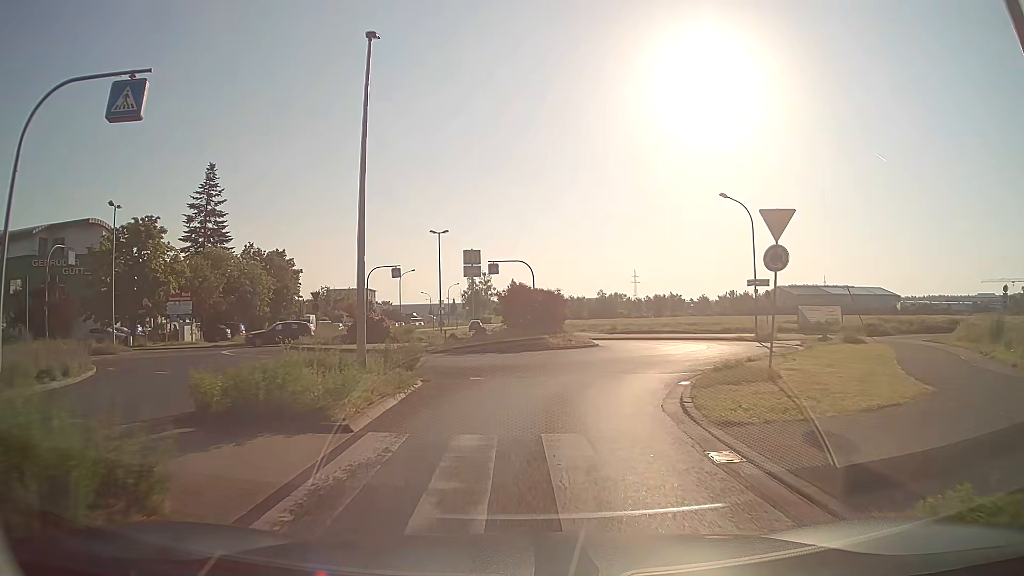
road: tertiary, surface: asphalt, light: Day
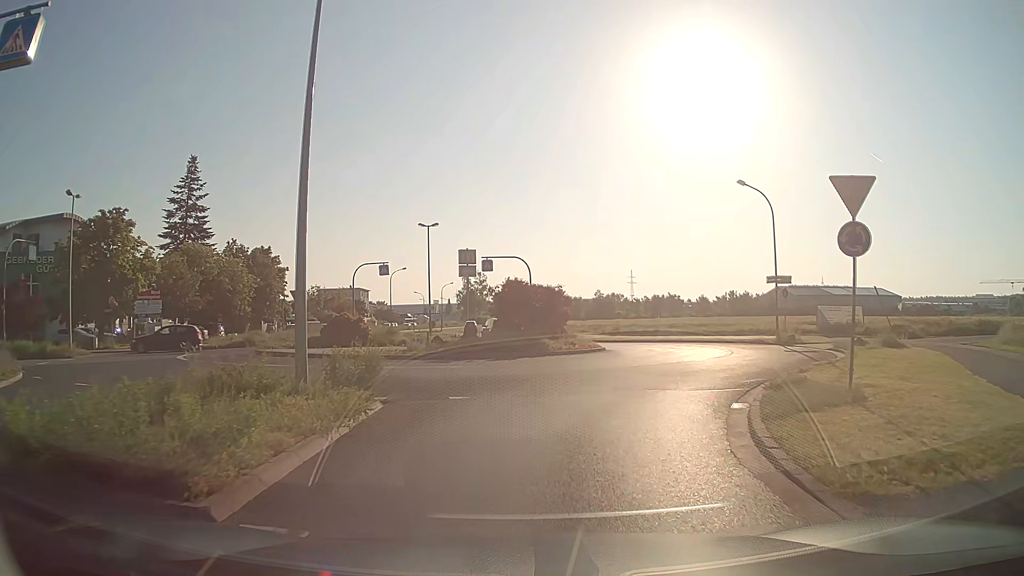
(0.0, +3.6) m; 0°
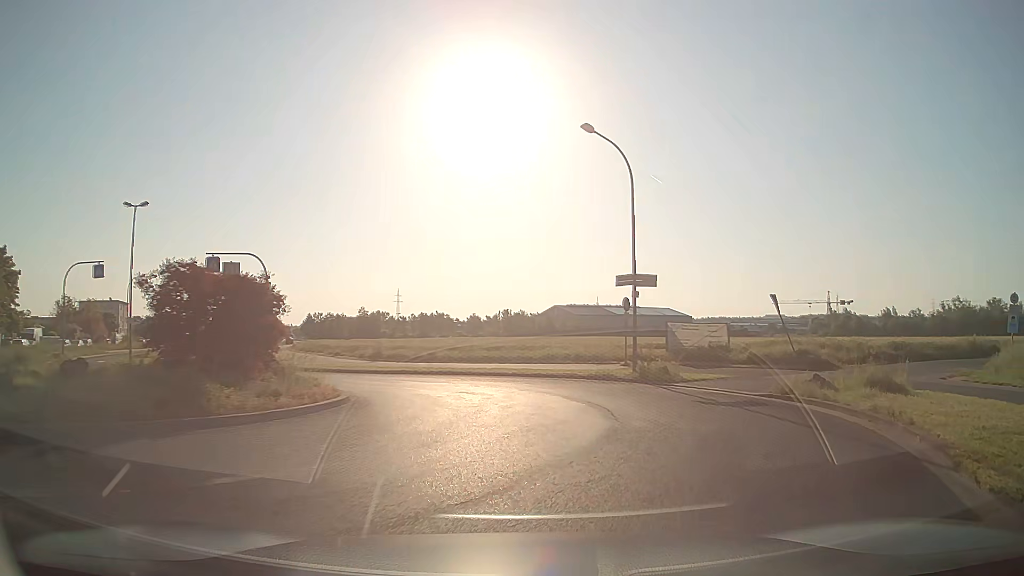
(+1.5, +12.8) m; +20°
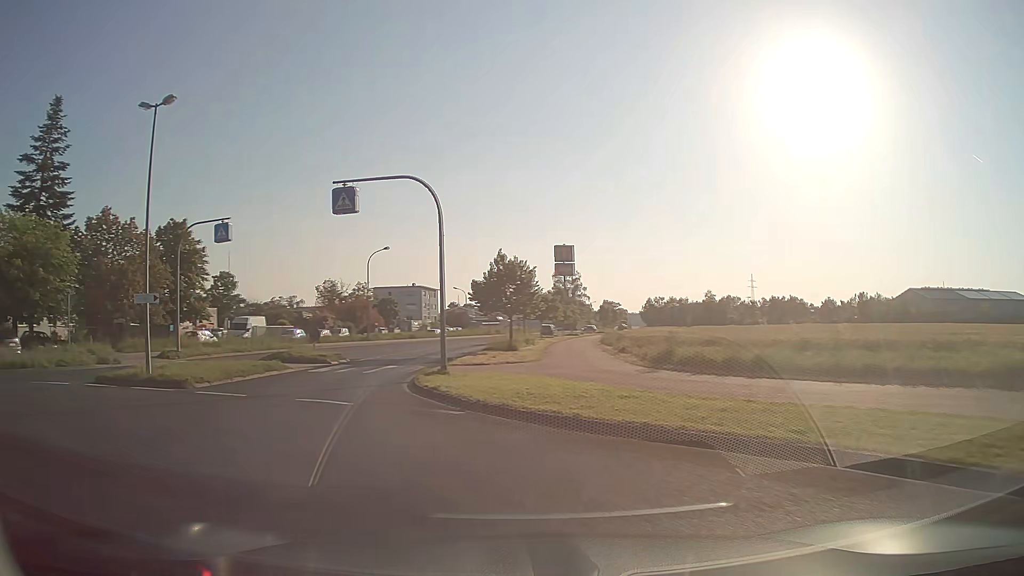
(-0.7, +19.1) m; -29°
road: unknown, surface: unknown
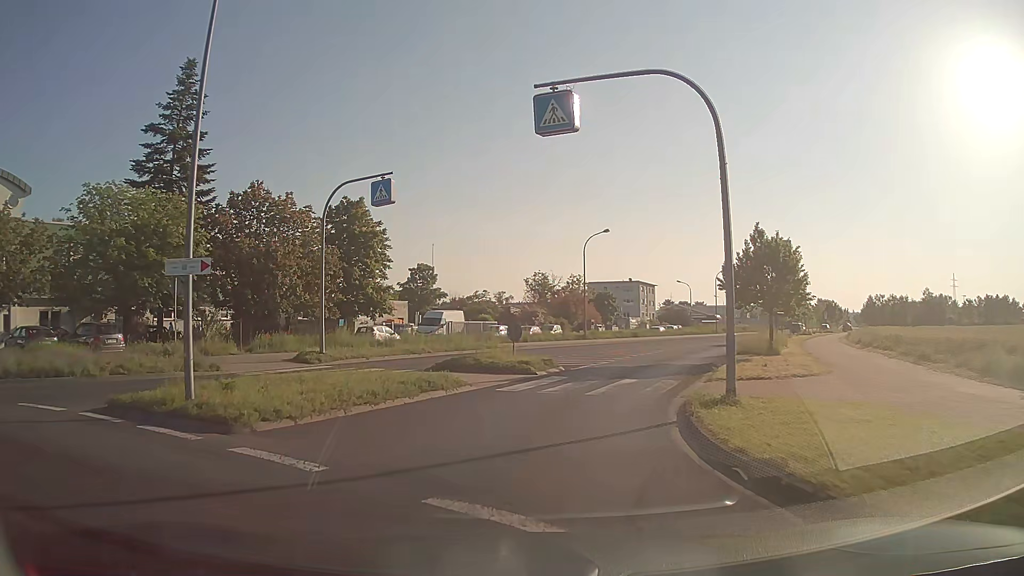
(-1.8, +8.7) m; -19°
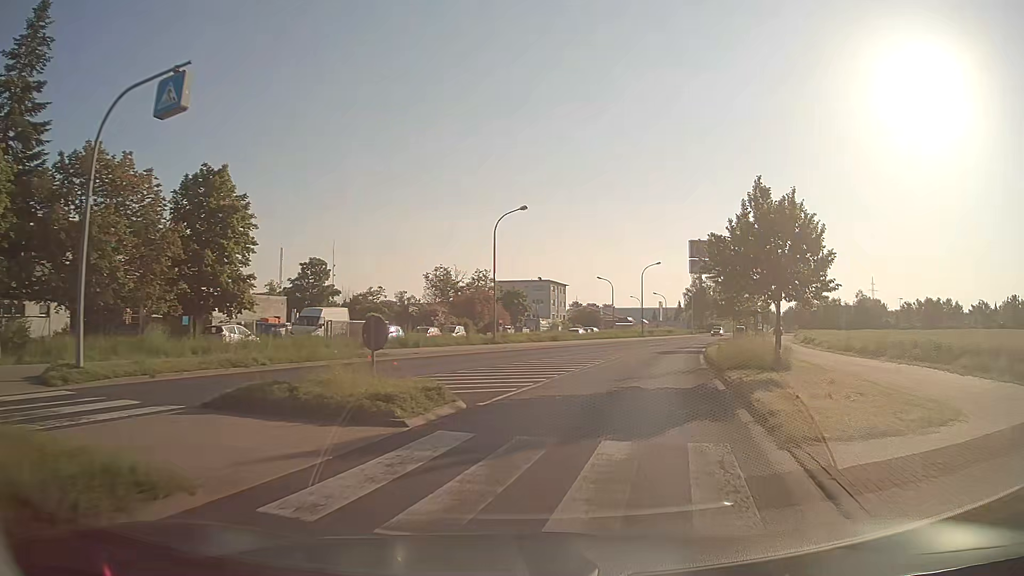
(+0.4, +10.2) m; +8°
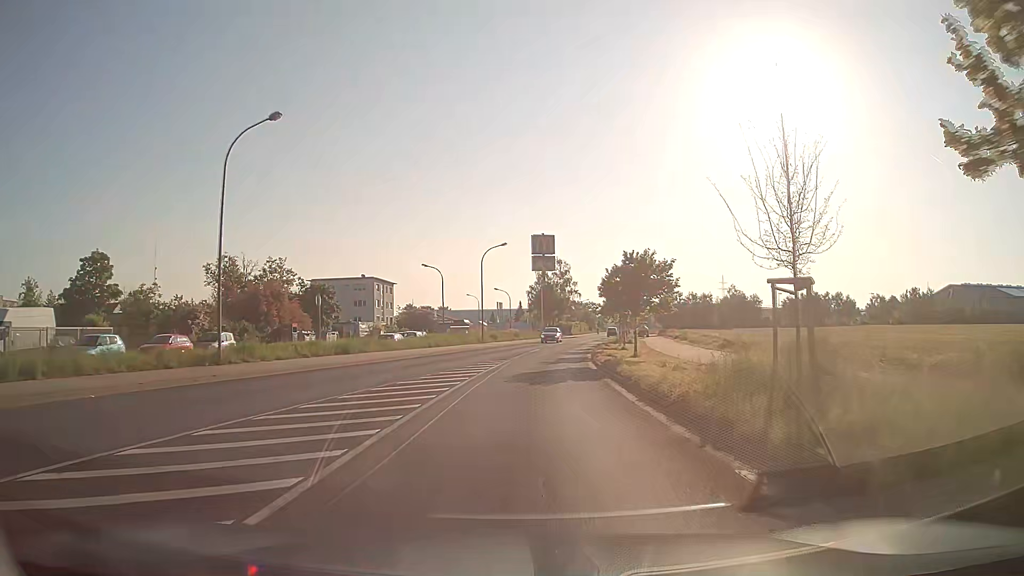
(+2.7, +18.3) m; +14°
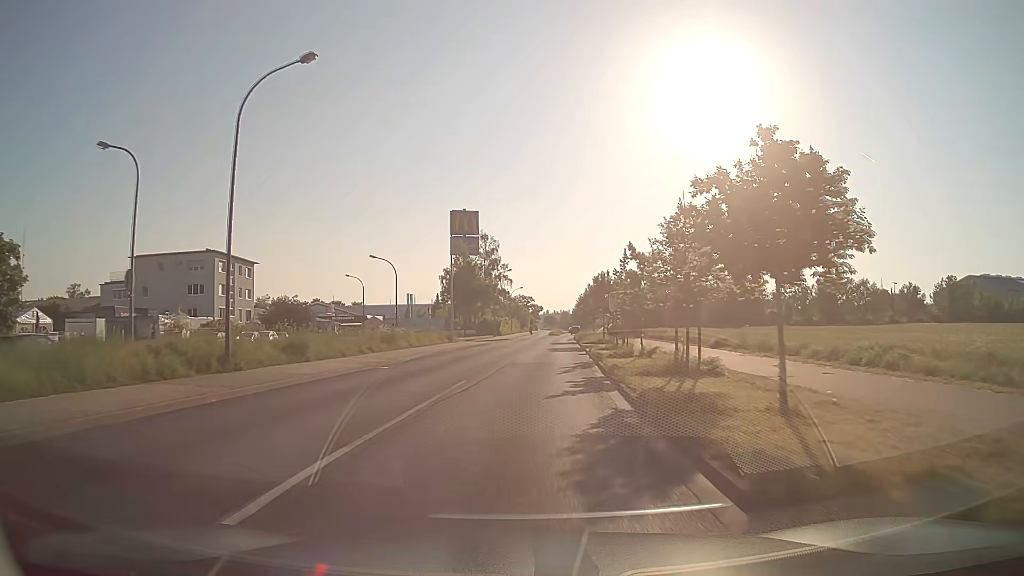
(+2.4, +38.2) m; +7°
